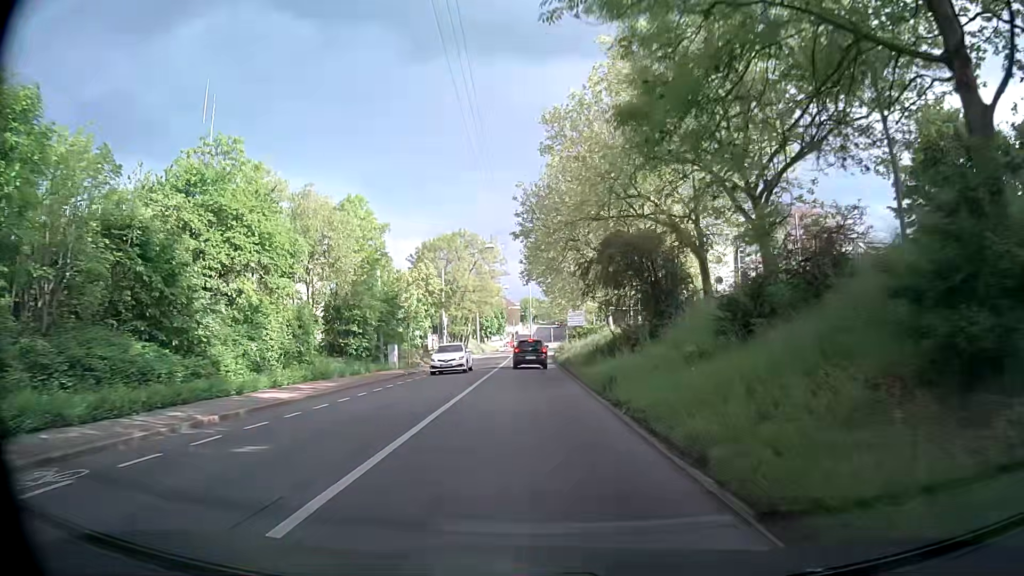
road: secondary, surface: asphalt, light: Day
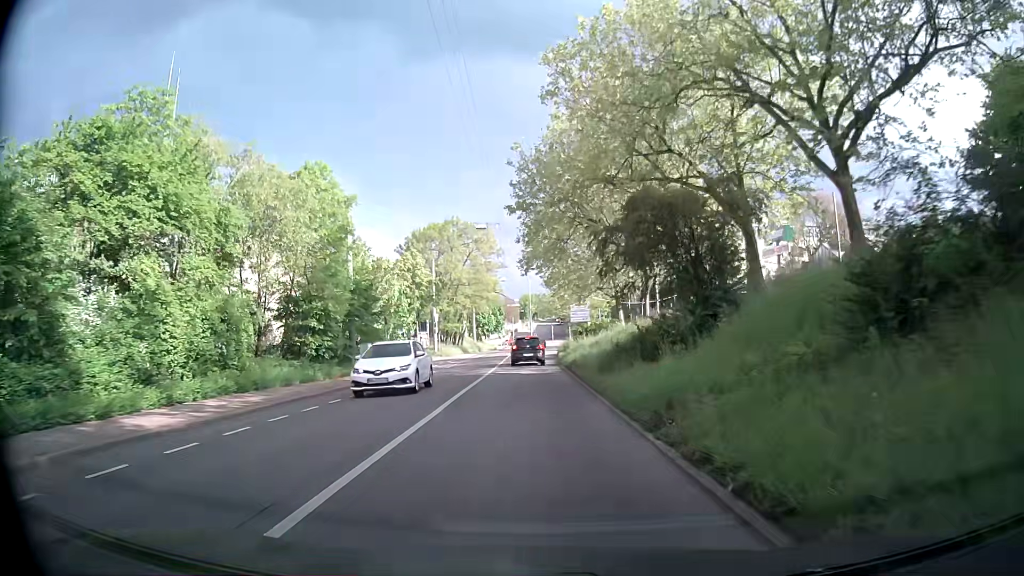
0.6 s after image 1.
(0.0, +6.8) m; 0°
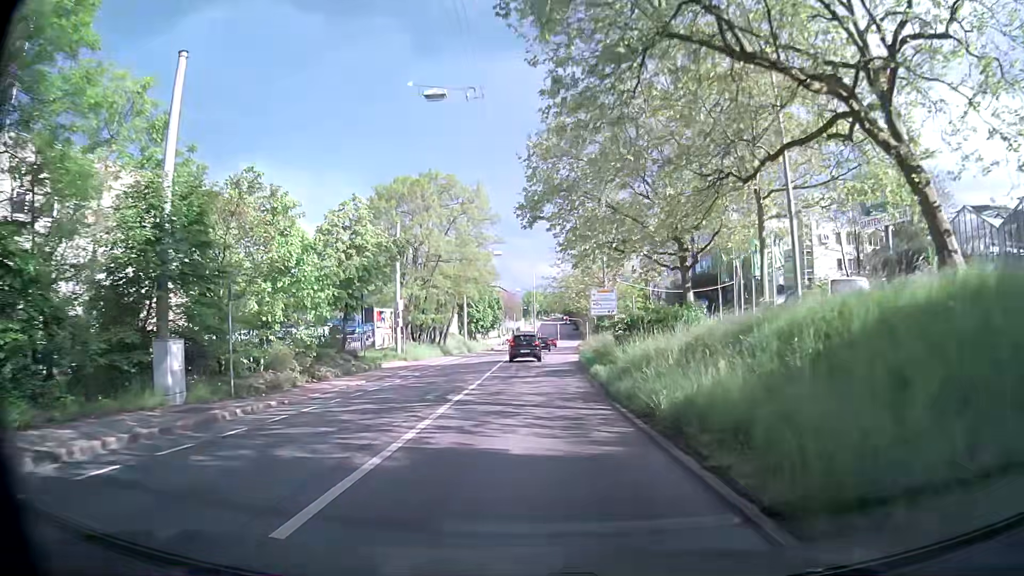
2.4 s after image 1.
(-0.1, +20.2) m; -1°
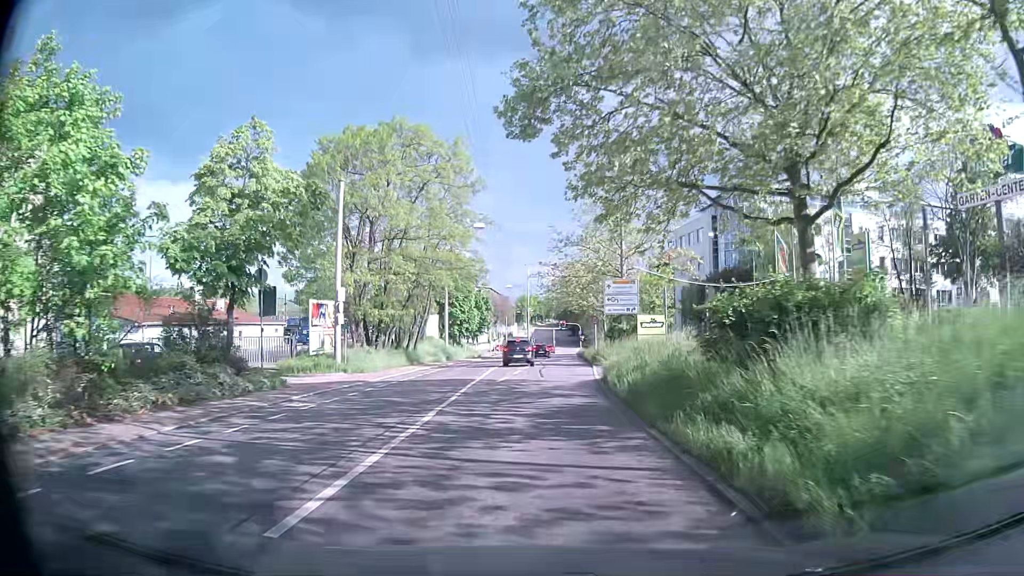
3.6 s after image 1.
(+0.1, +13.5) m; +1°
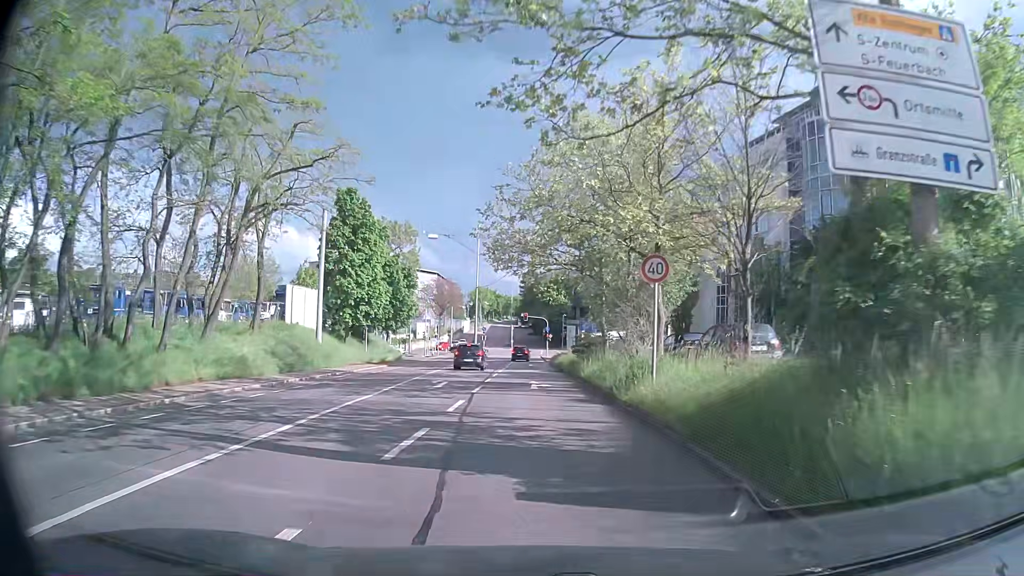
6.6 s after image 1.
(+0.7, +33.4) m; +3°
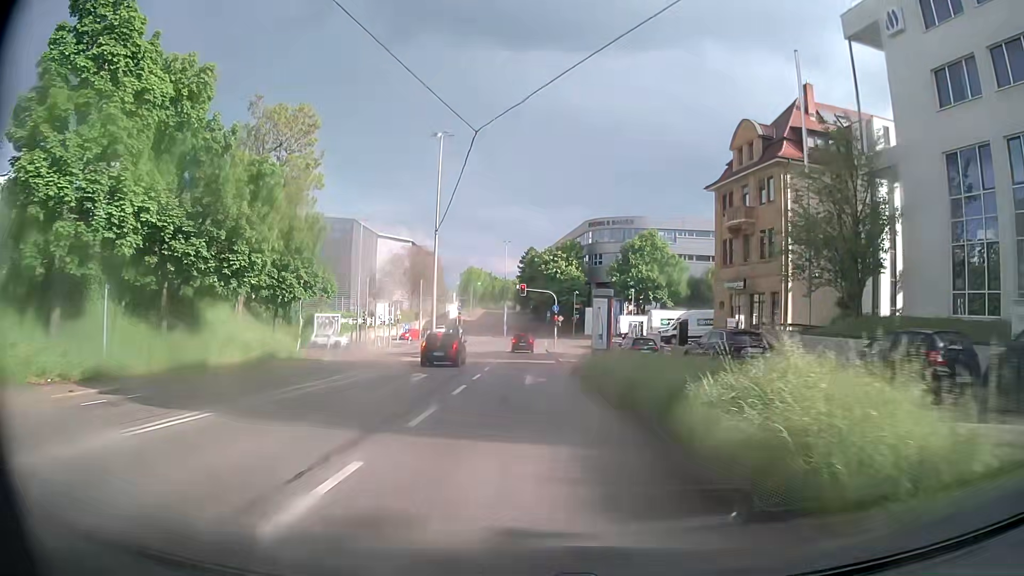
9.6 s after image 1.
(0.0, +33.4) m; +1°
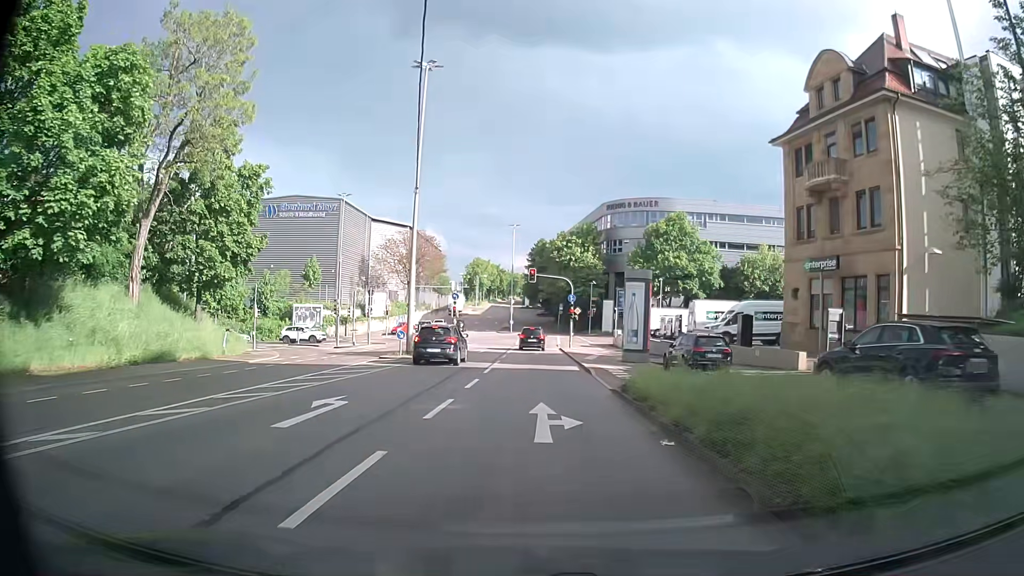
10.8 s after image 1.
(-0.2, +11.3) m; -2°
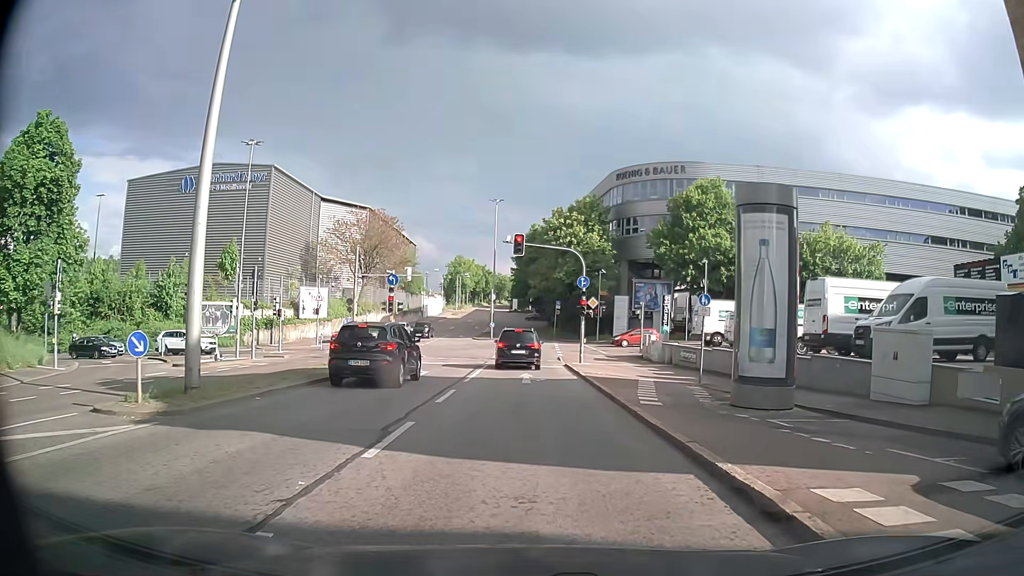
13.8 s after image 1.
(+0.2, +20.8) m; +2°
(0, +10) (0, +20) (0, +30) (-1, +40) (-1, +50) (-1, +60) (-2, +70) (-3, +80) (-4, +90) (-5, +100) m
